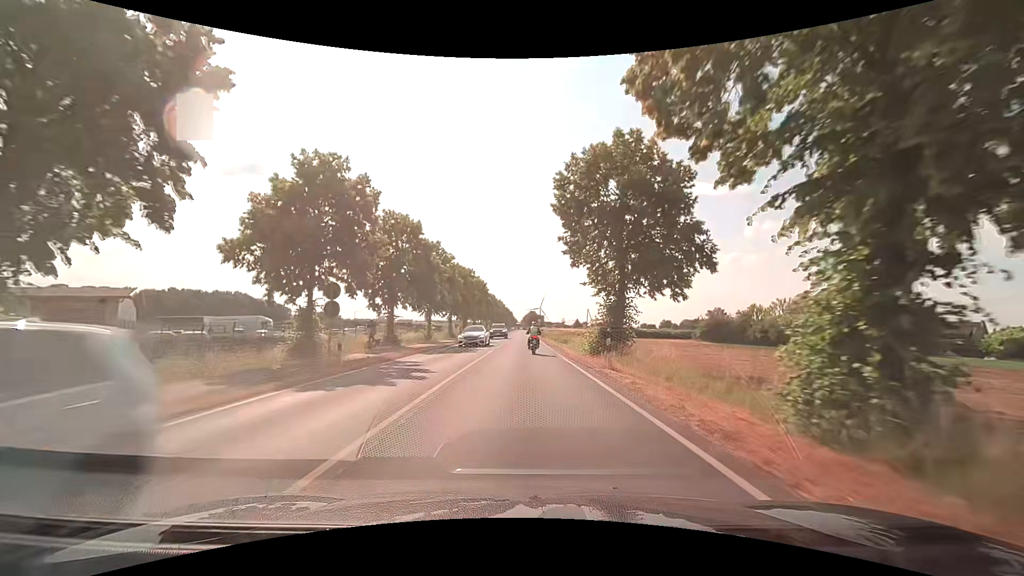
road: secondary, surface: asphalt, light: Day
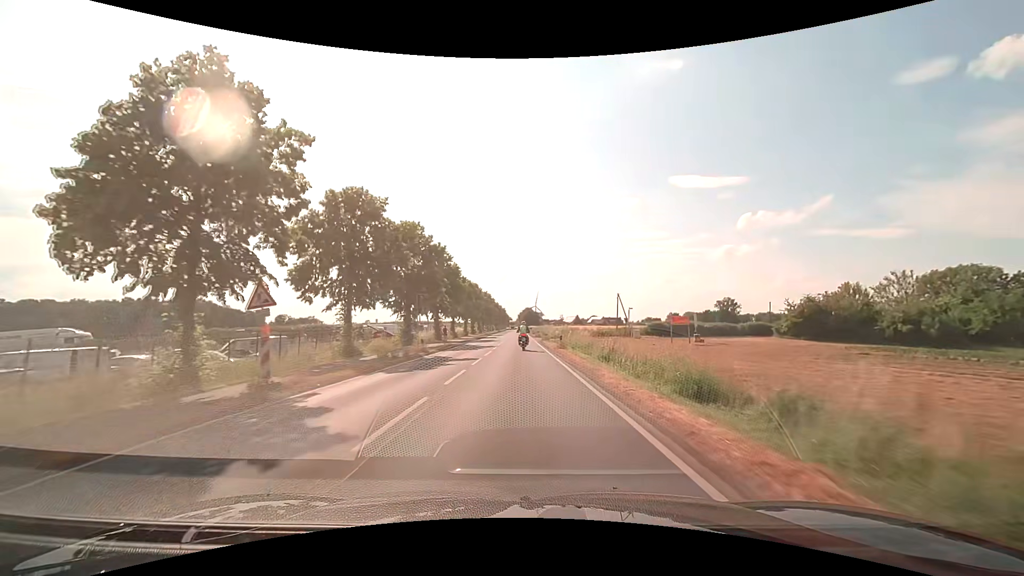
(+0.4, +38.2) m; +1°
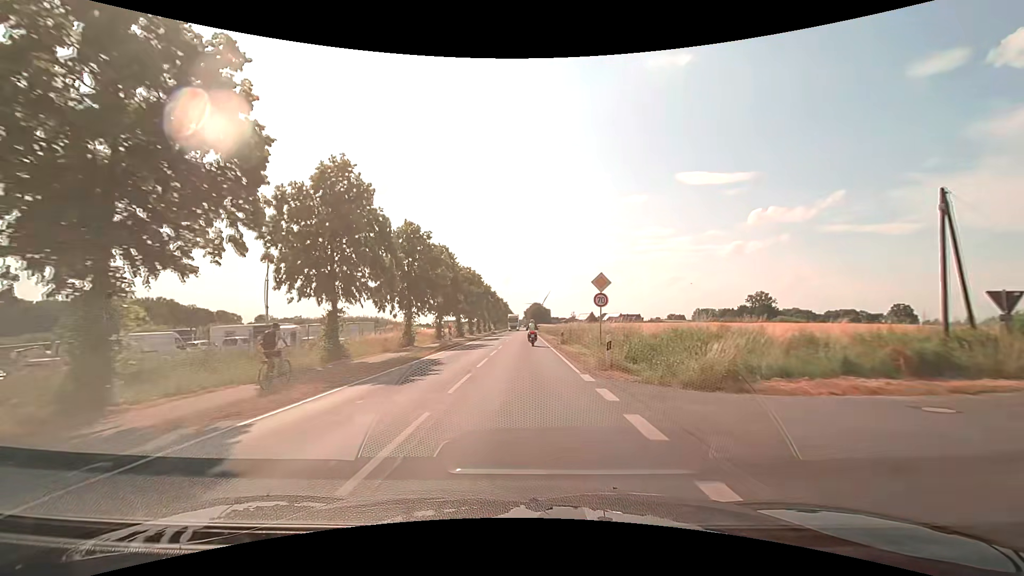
(-0.6, +49.8) m; -1°
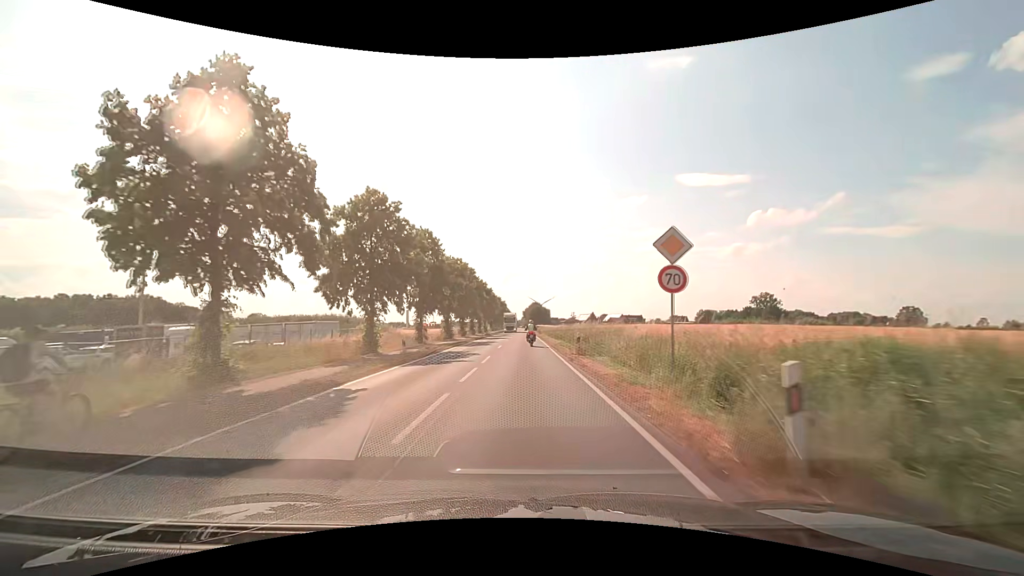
(0.0, +10.1) m; 0°
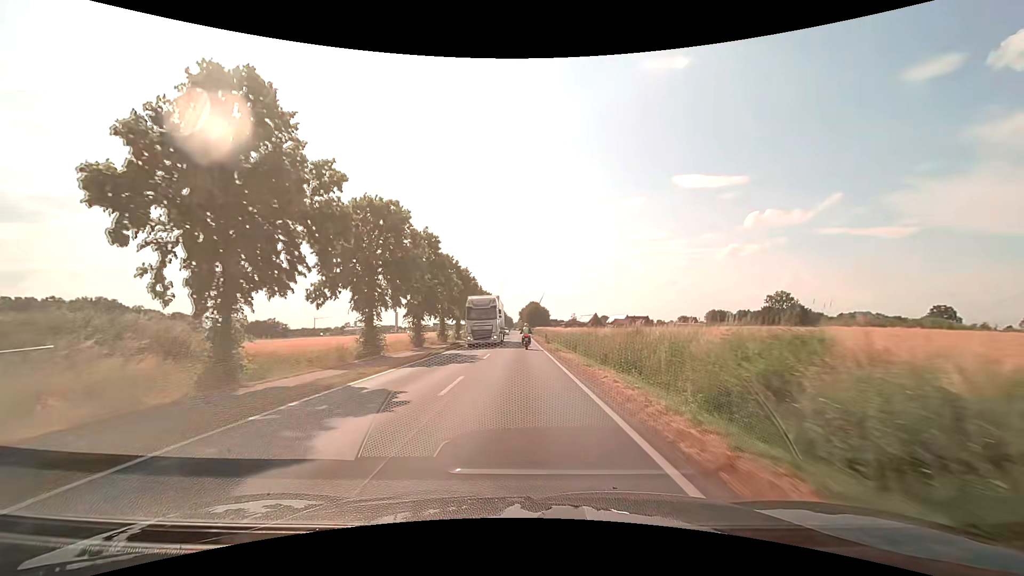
(0.0, +31.1) m; 0°
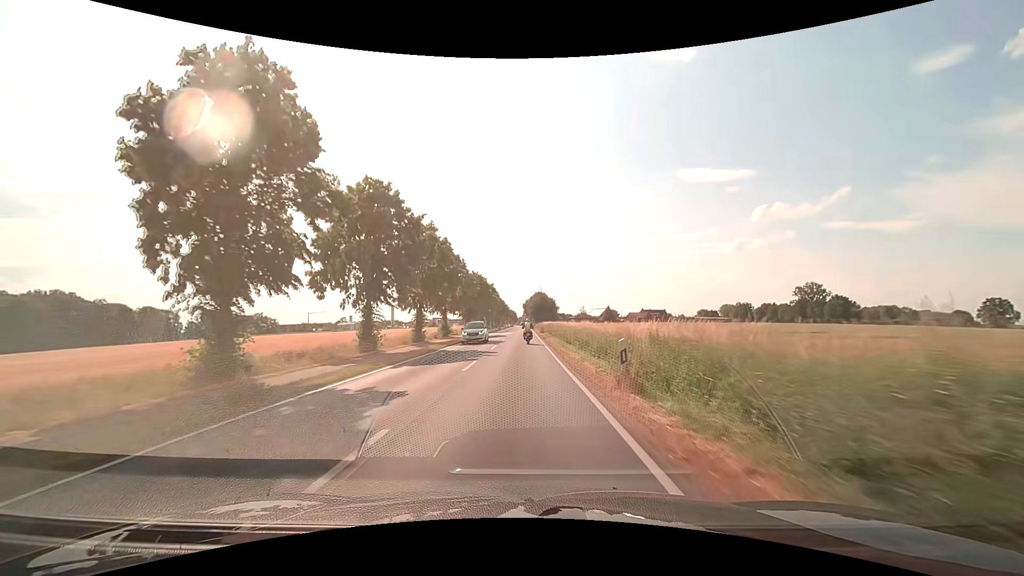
(-0.1, +31.4) m; -1°
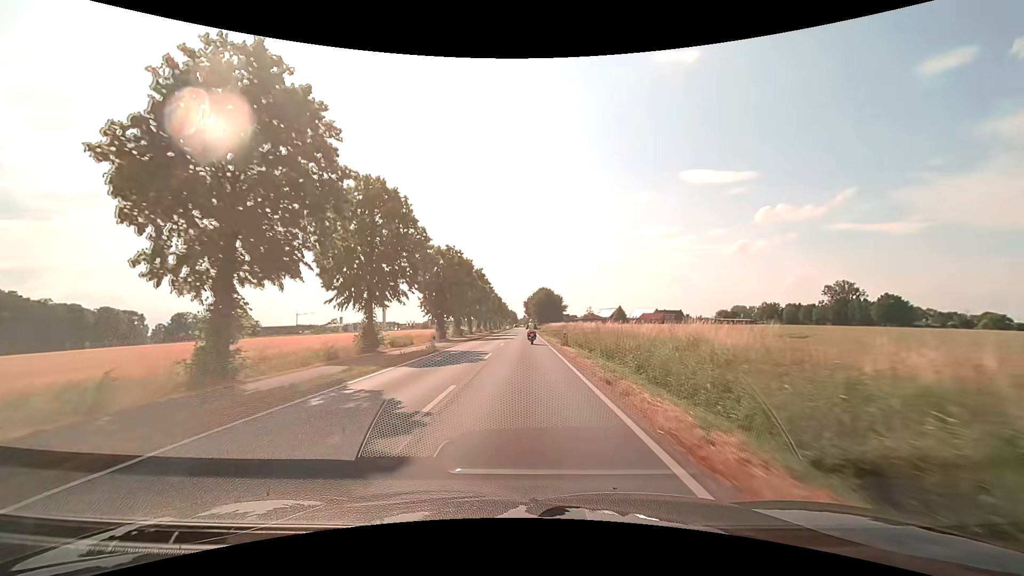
(-0.1, +31.3) m; 0°
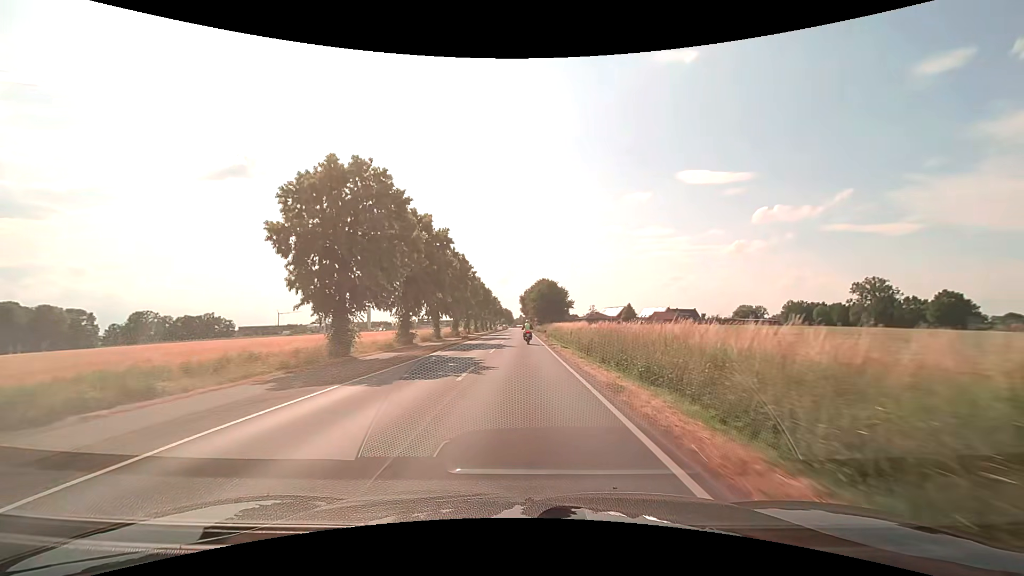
(0.0, +31.0) m; 0°
(0, +10) (0, +20) (0, +30) (0, +40) (0, +50) (0, +60) (0, +70) (0, +80) (0, +90) (0, +100) m
